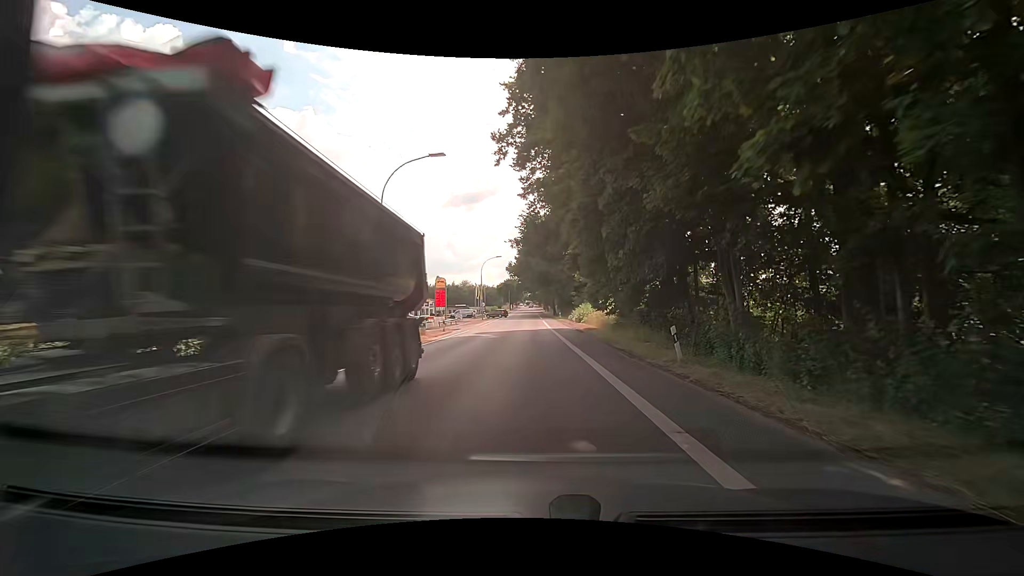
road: secondary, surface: asphalt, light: Day
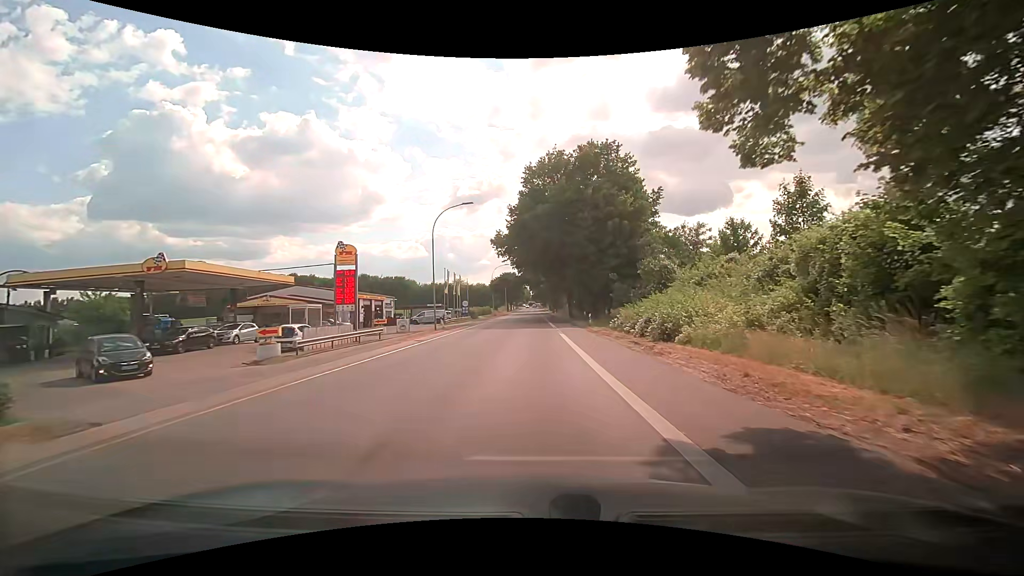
(0.0, +36.6) m; 0°
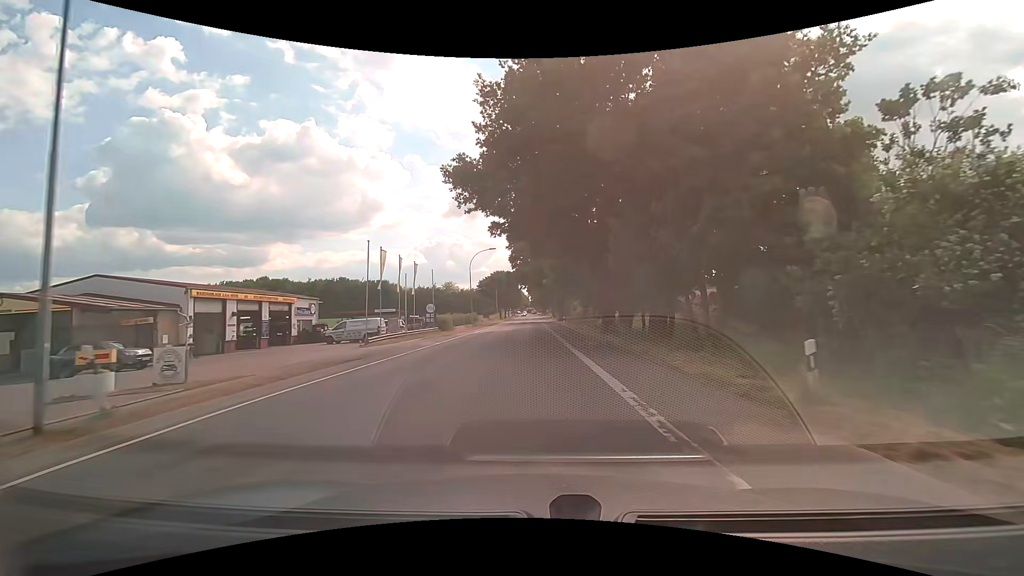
(0.0, +29.3) m; 0°
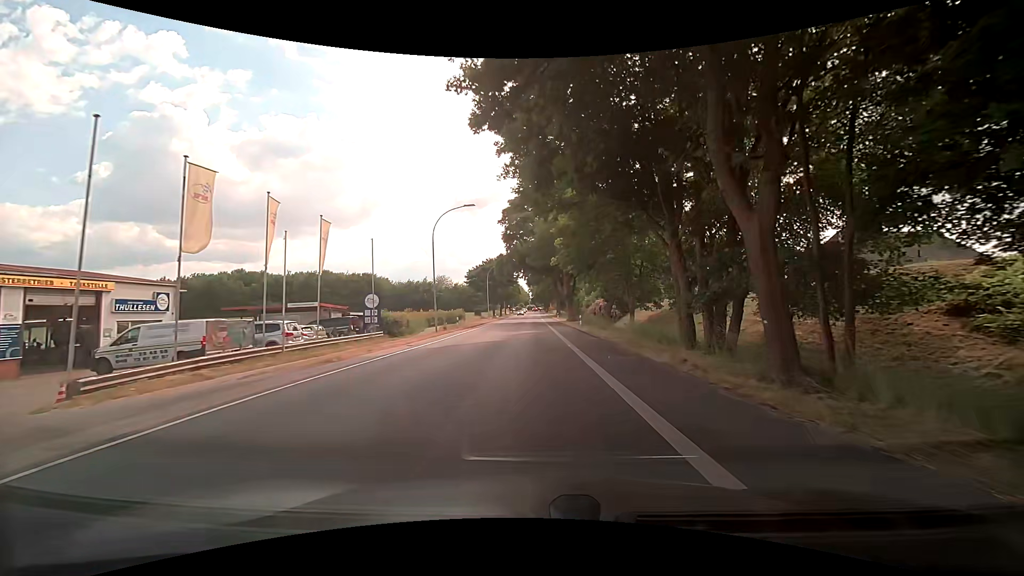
(0.0, +21.7) m; -1°
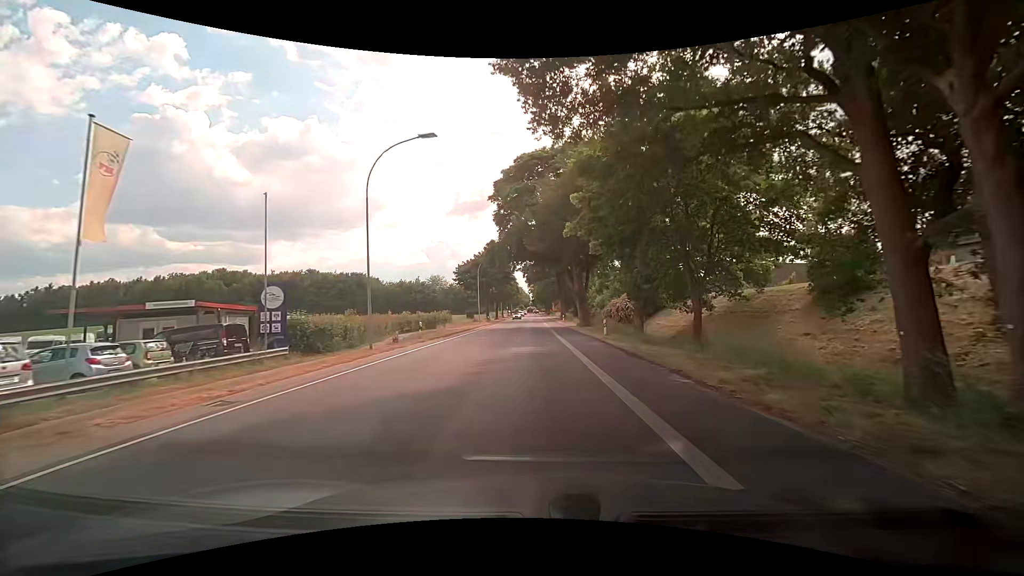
(+0.1, +14.3) m; 0°
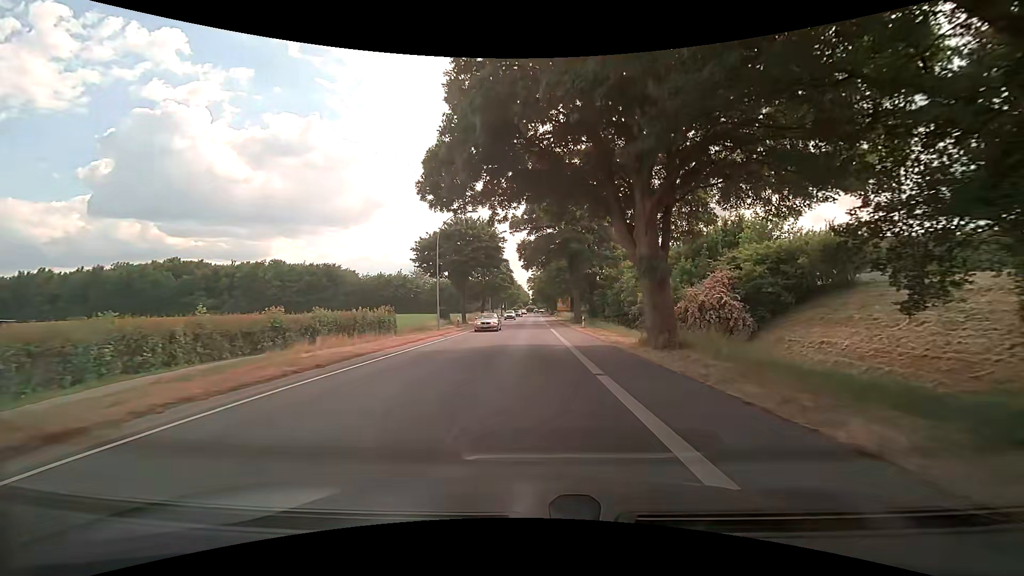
(+0.1, +28.4) m; +1°
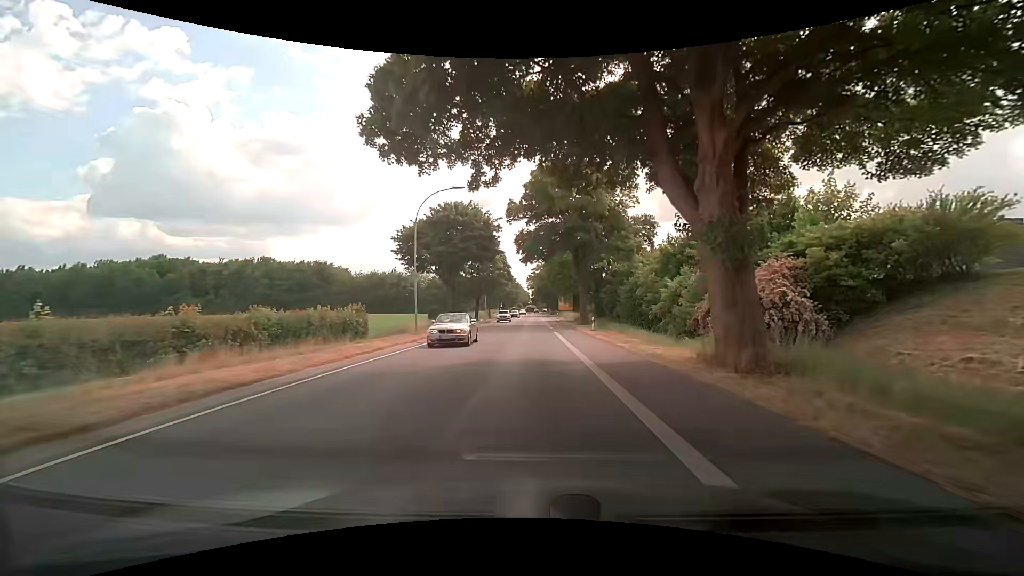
(-0.1, +7.1) m; -1°
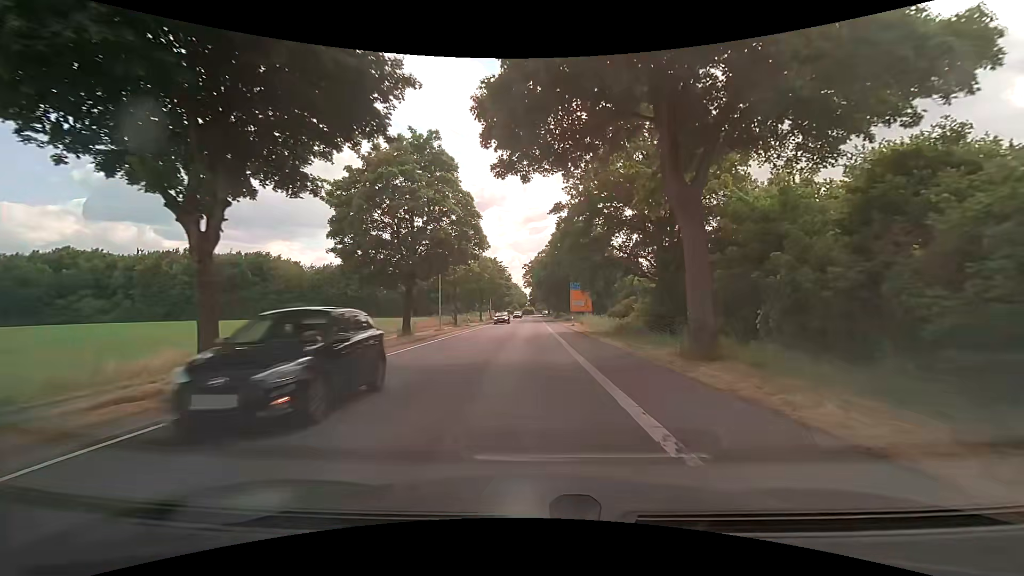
(+0.2, +35.7) m; +1°
(0, +10) (0, +20) (0, +30) (0, +40) (0, +50) (0, +60) (0, +70) (0, +80) (0, +90) (0, +100) m
